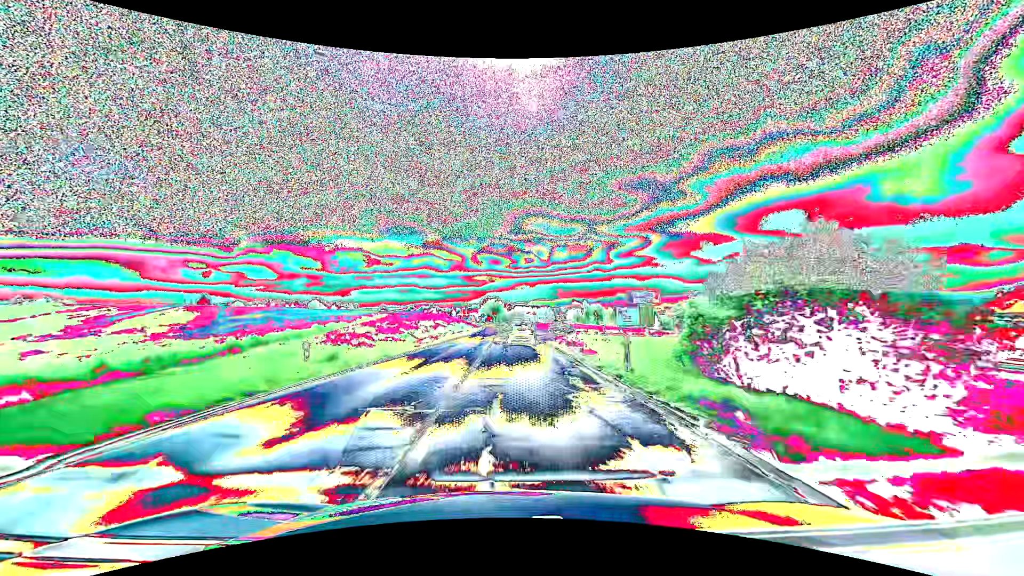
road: secondary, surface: asphalt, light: Day
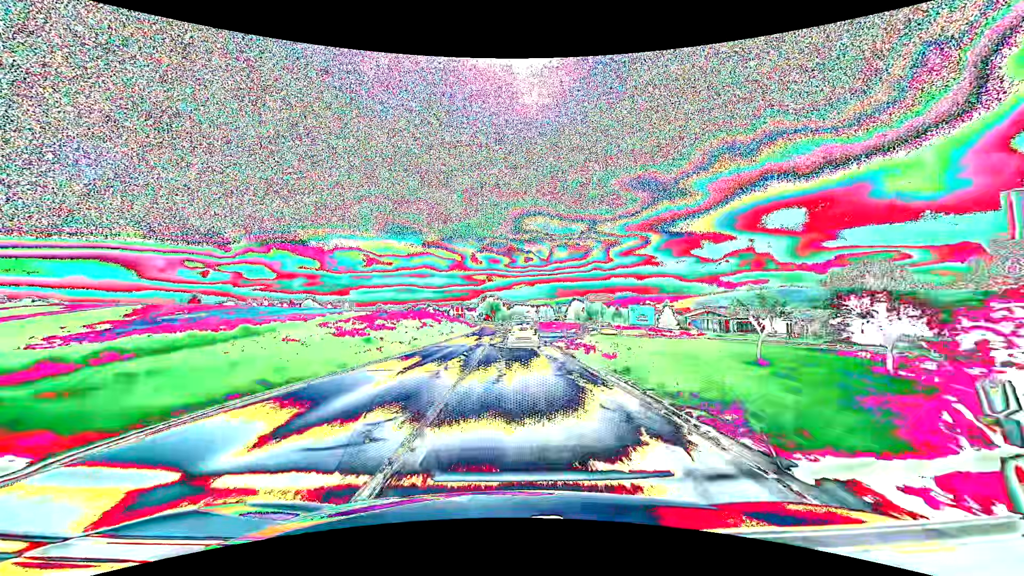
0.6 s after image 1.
(0.0, +10.8) m; 0°
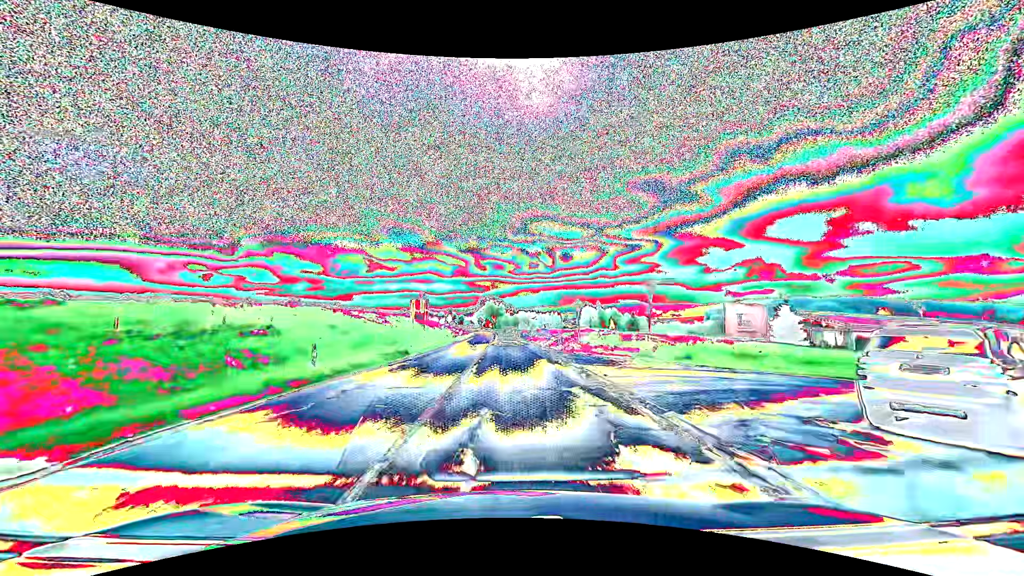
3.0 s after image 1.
(0.0, +38.2) m; 0°
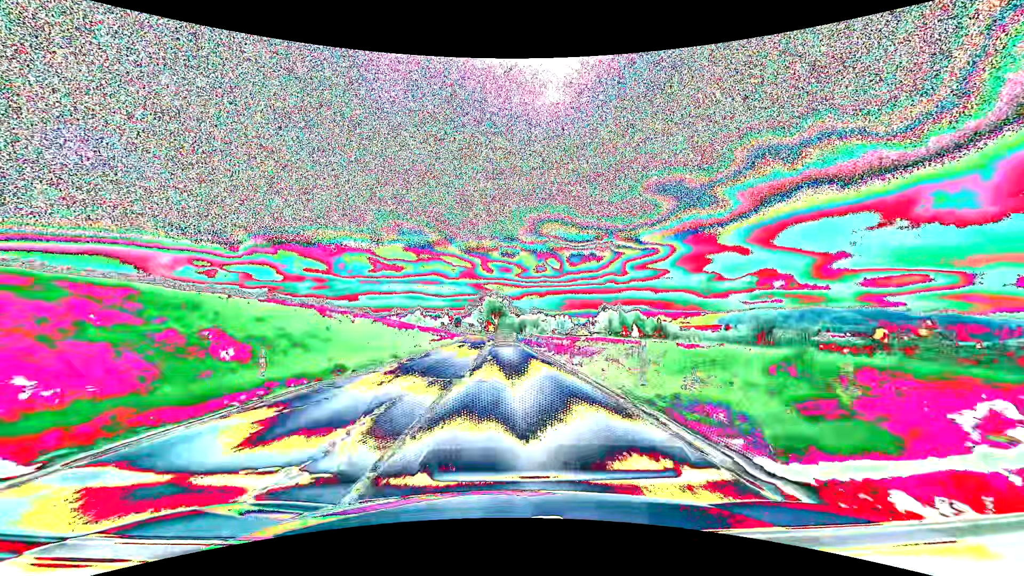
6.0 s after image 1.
(-0.6, +49.6) m; -1°
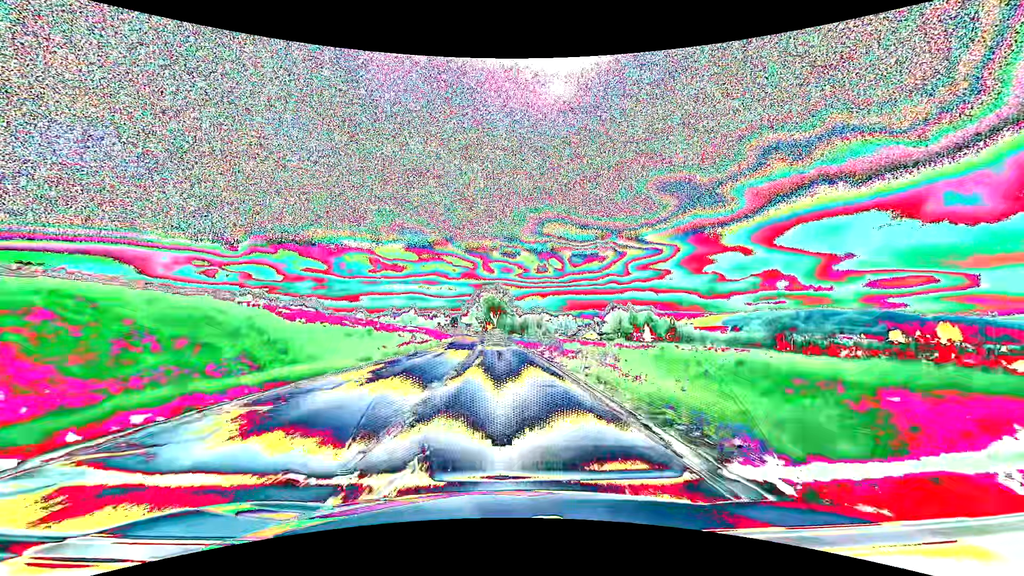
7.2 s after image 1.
(0.0, +22.2) m; 0°
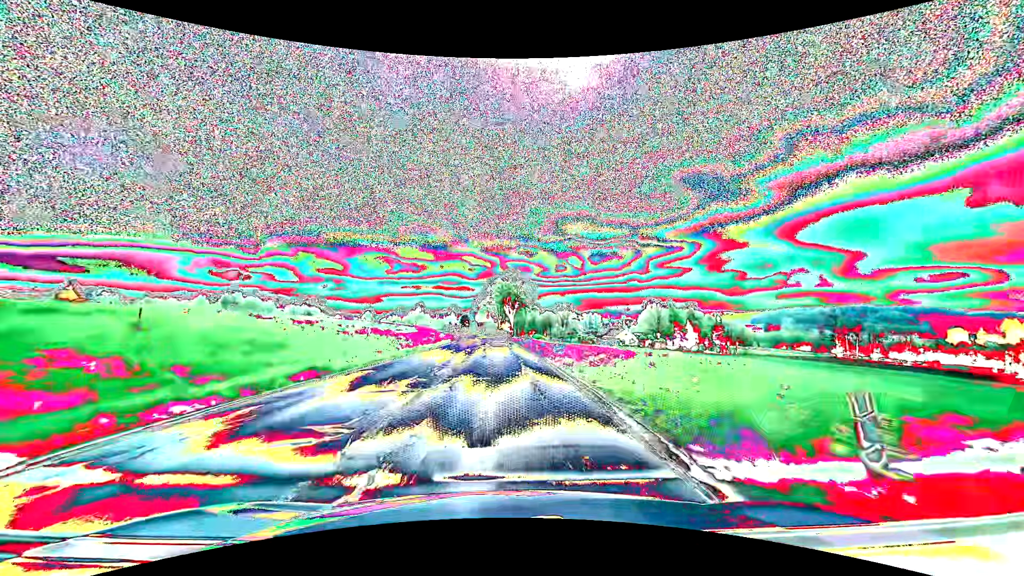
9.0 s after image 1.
(-0.5, +35.9) m; -2°
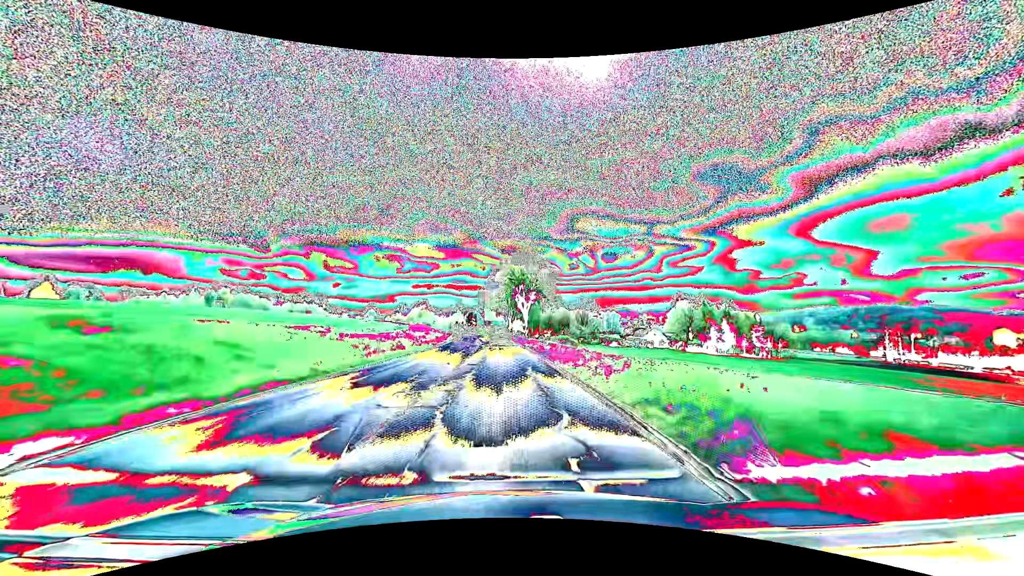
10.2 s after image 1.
(-0.3, +25.1) m; -1°
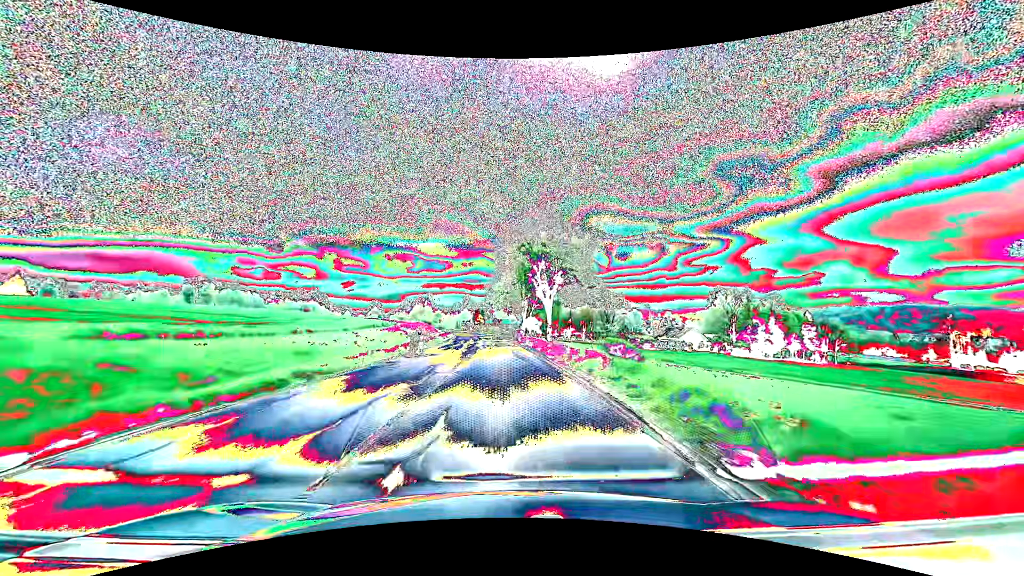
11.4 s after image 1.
(-0.3, +25.7) m; -1°
(0, +10) (0, +20) (0, +30) (-1, +40) (-1, +50) (-2, +60) (-2, +70) (-3, +80) (-4, +90) (-5, +100) m
